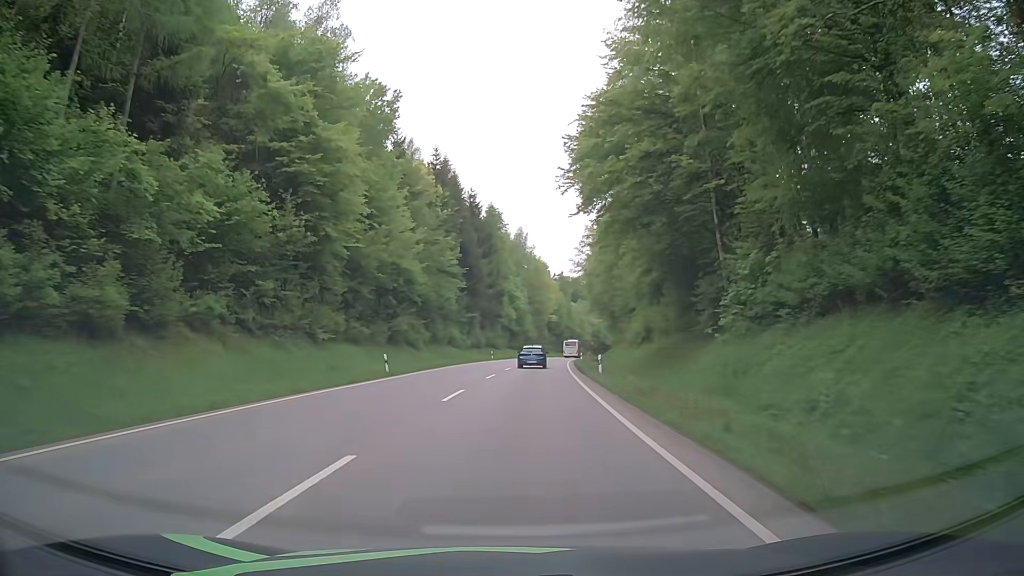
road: secondary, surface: asphalt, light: Day
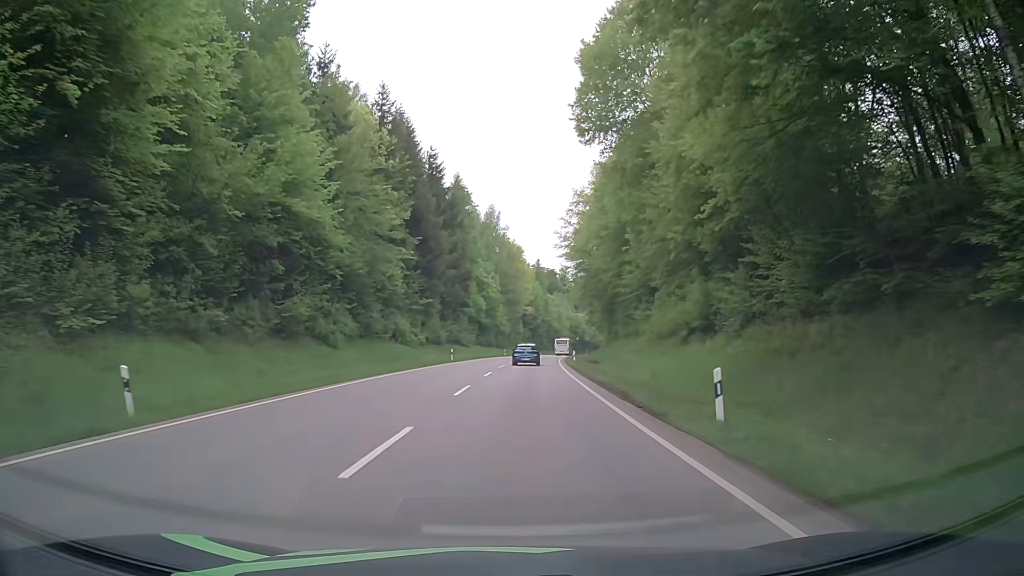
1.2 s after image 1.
(+0.5, +21.5) m; +3°
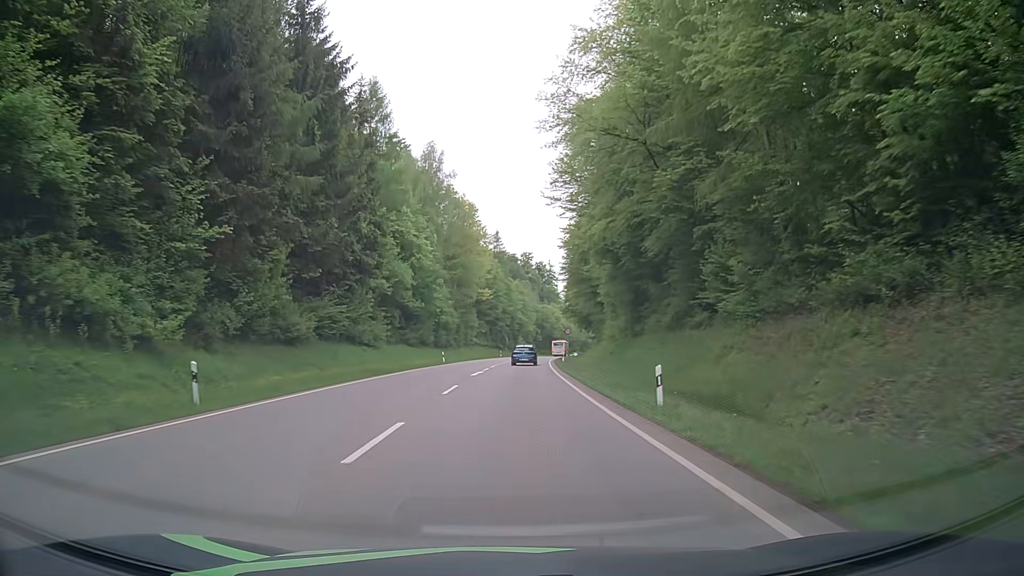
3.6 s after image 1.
(+1.3, +43.2) m; +3°
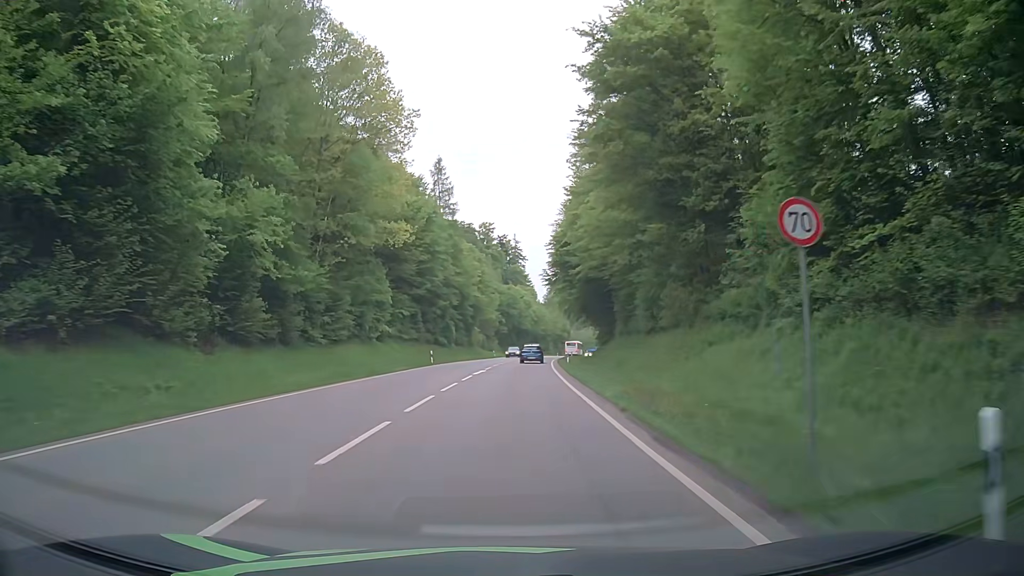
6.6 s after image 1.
(+1.5, +54.1) m; +4°
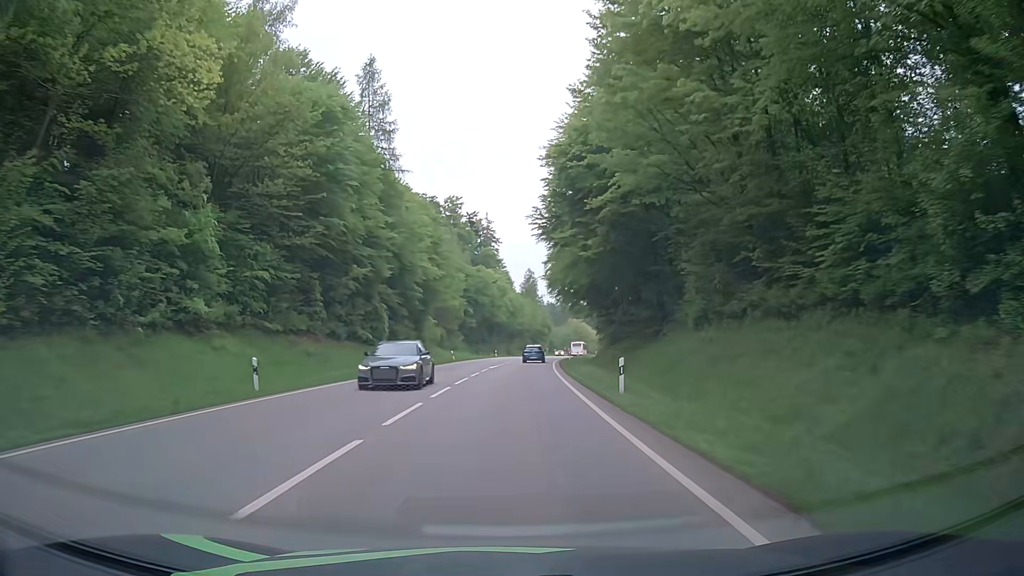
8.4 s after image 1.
(+0.4, +32.4) m; +2°
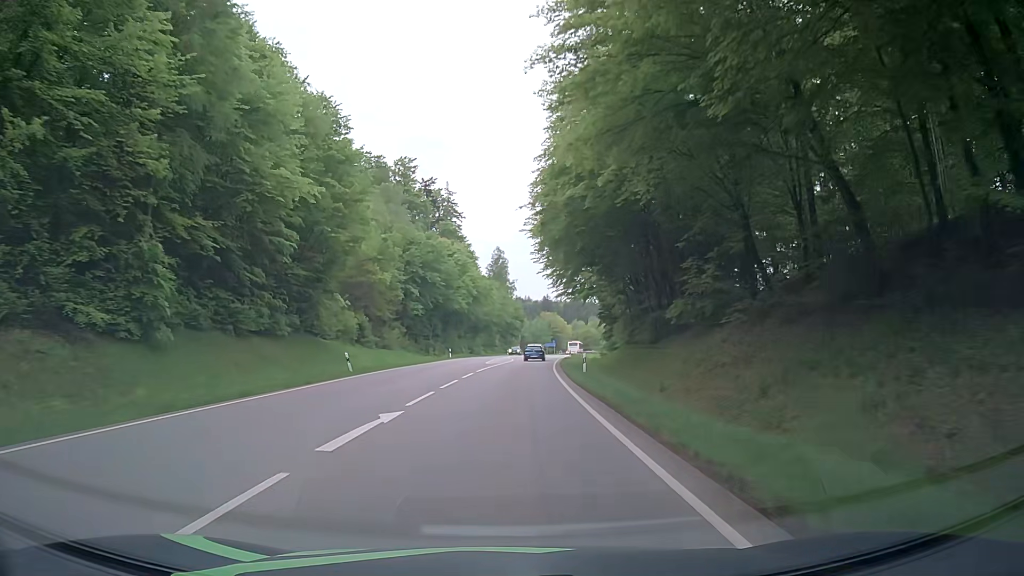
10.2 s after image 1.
(+0.6, +32.4) m; +2°
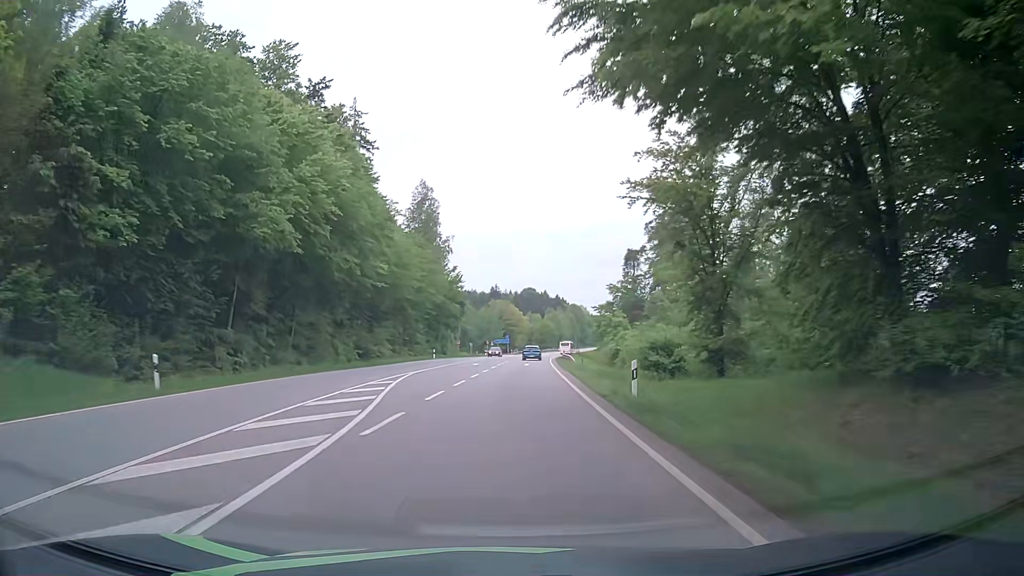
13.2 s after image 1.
(+2.2, +54.0) m; +5°
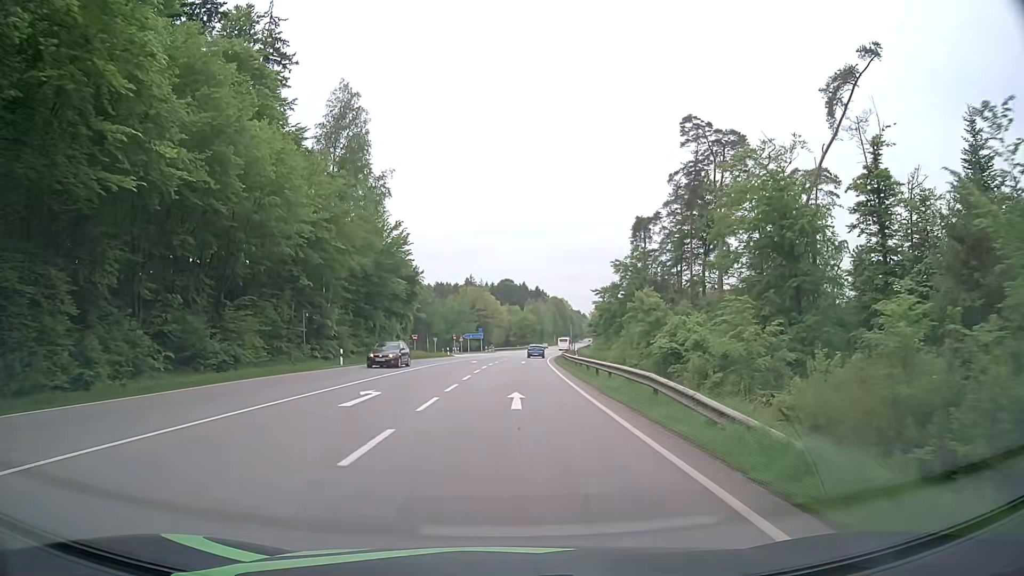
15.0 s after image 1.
(+0.6, +32.5) m; +2°
(0, +10) (0, +20) (0, +30) (+1, +40) (+1, +50) (+1, +60) (+2, +70) (+3, +80) (+4, +90) (+5, +100) m
